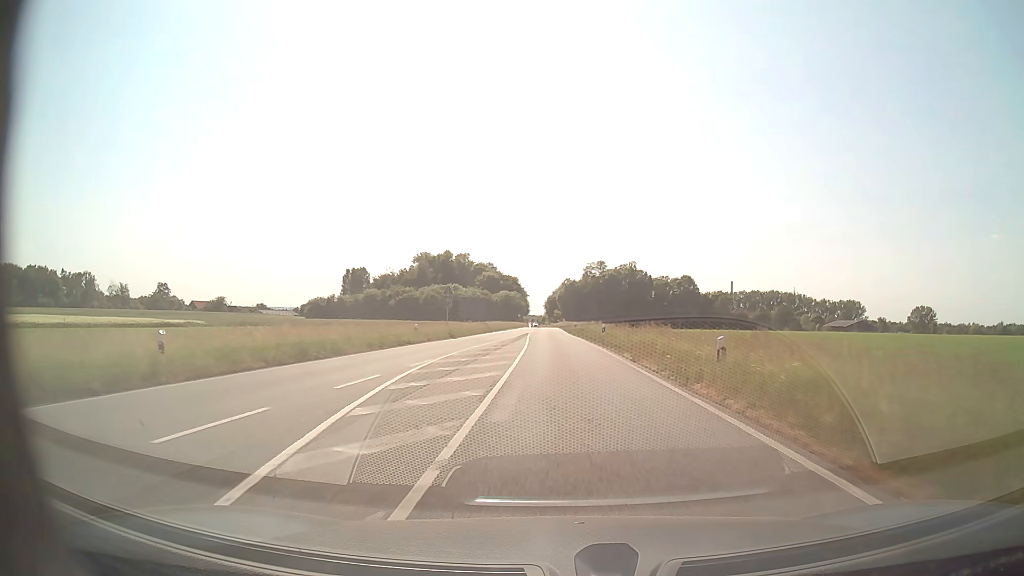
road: secondary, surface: asphalt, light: Day
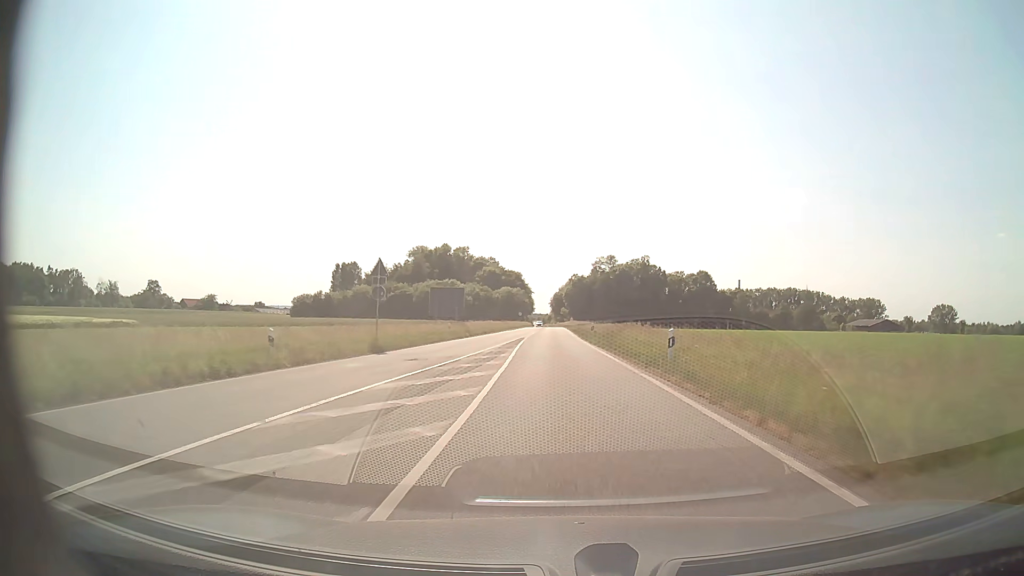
(-0.1, +20.5) m; -1°
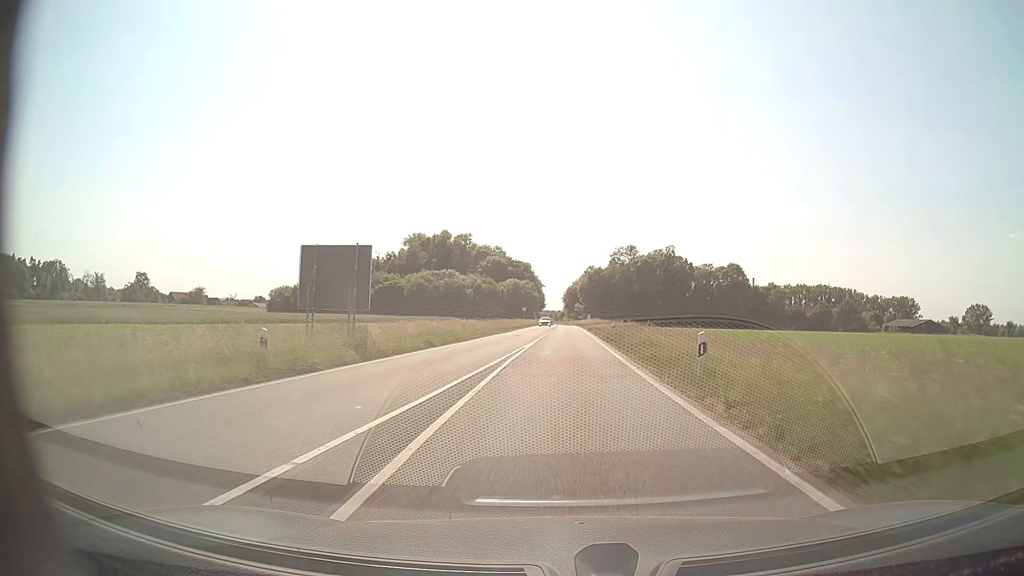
(-0.3, +28.9) m; -1°
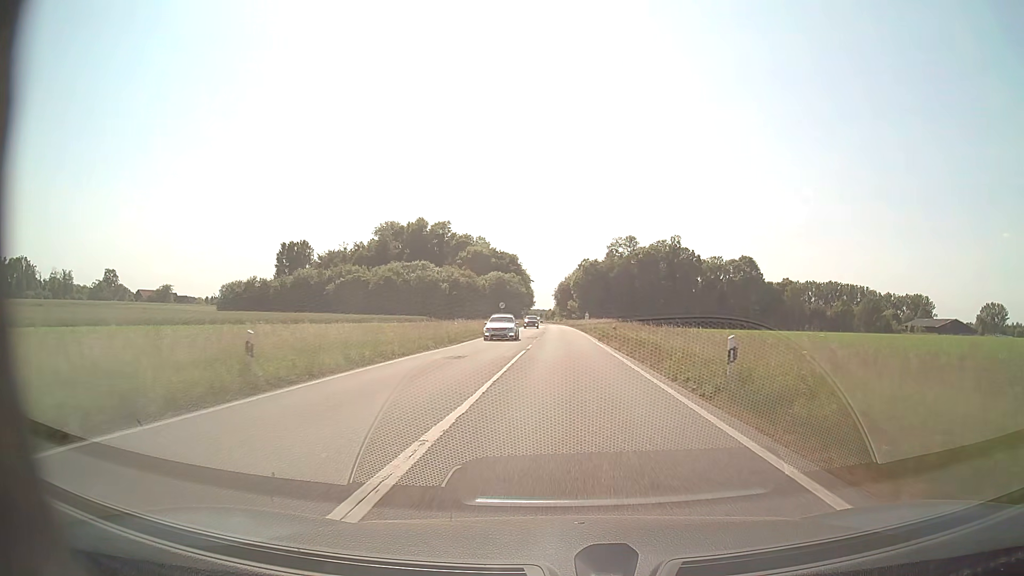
(0.0, +26.7) m; +1°
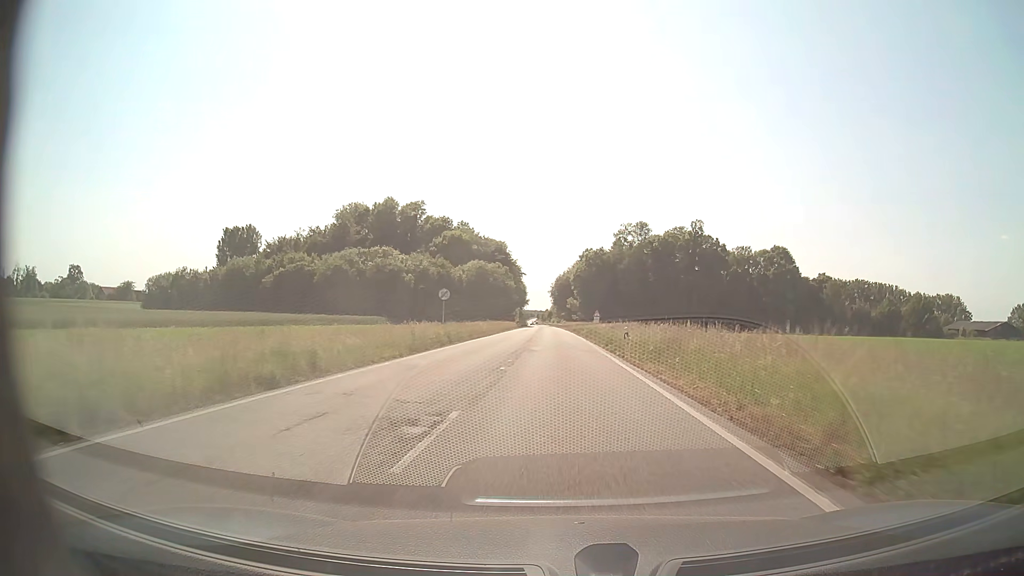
(+0.2, +35.2) m; 0°
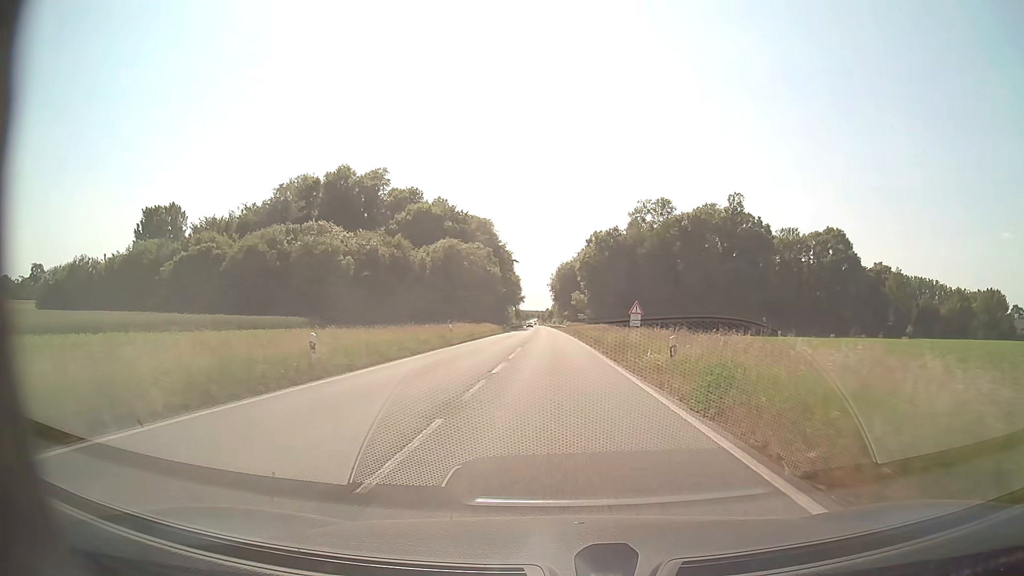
(0.0, +36.9) m; 0°
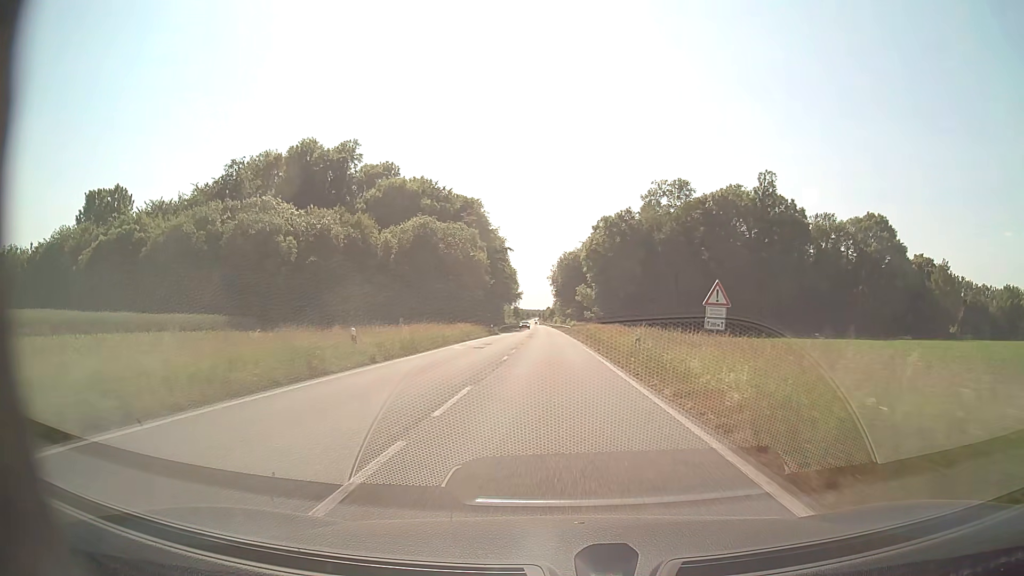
(0.0, +20.0) m; 0°
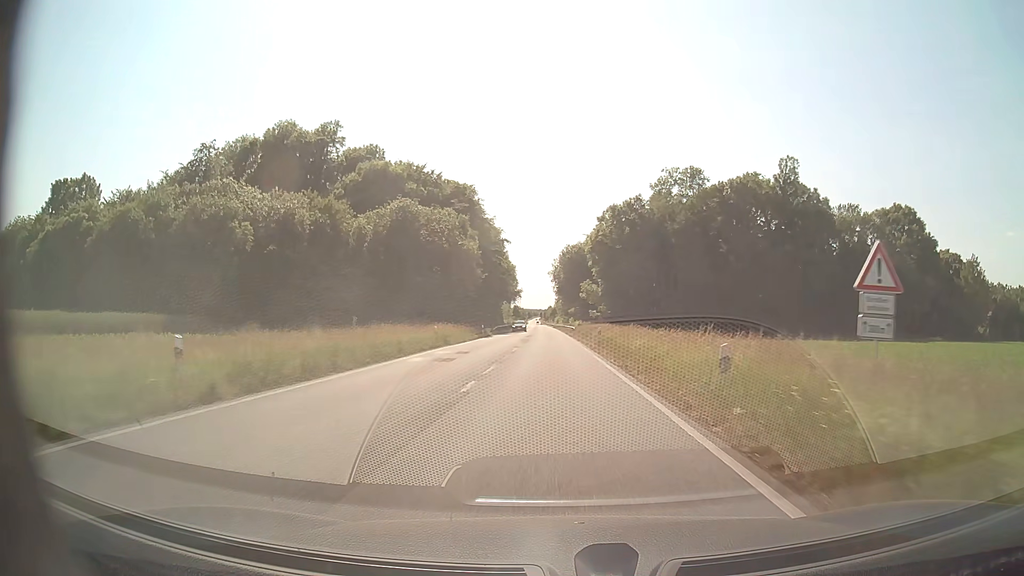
(0.0, +10.5) m; 0°
(0, +10) (0, +20) (0, +30) (0, +40) (0, +50) (0, +60) (-1, +70) (-1, +80) (-1, +90) (-2, +100) m
